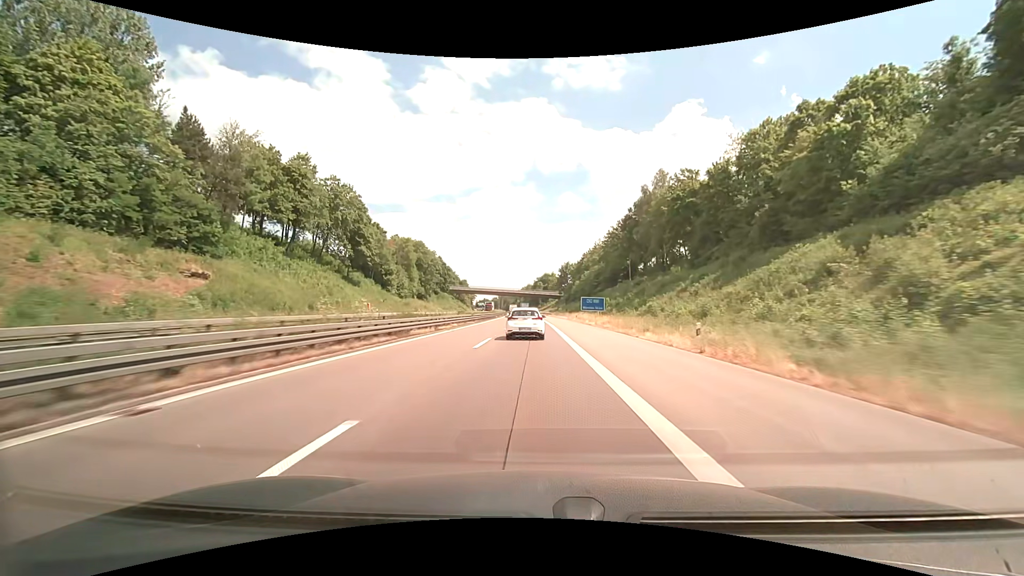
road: motorway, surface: asphalt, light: Day
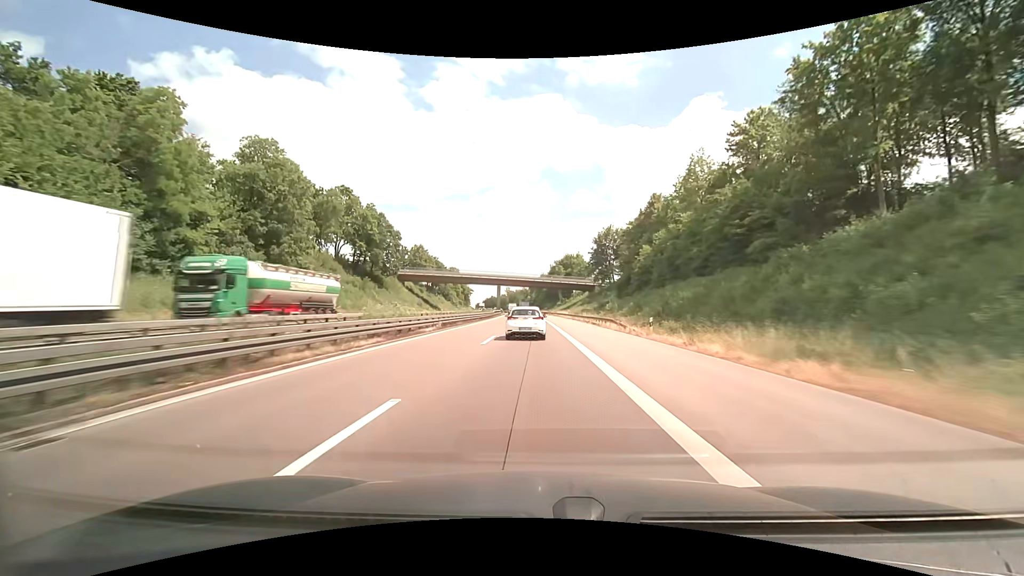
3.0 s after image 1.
(-1.2, +88.9) m; -2°
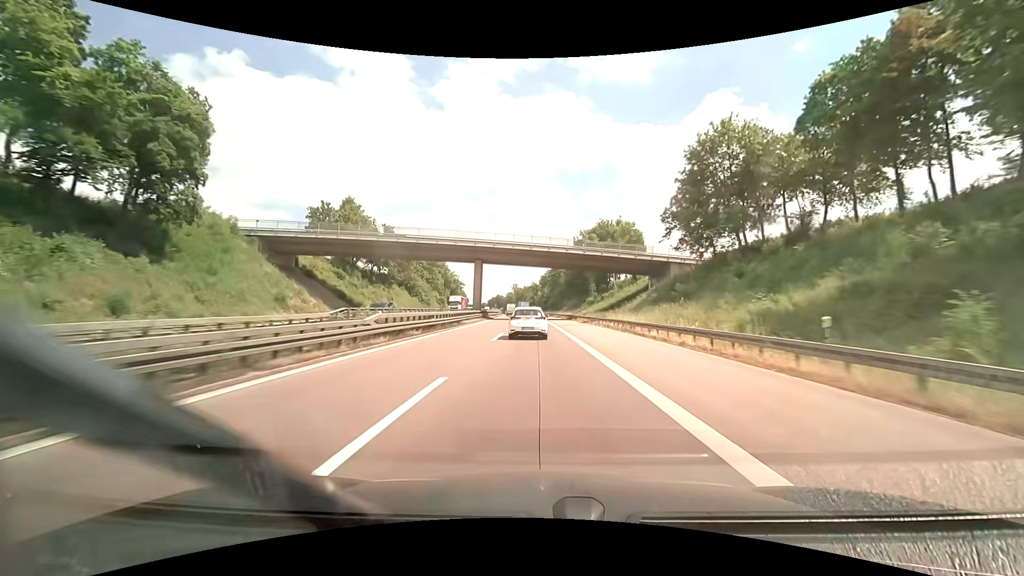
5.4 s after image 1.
(-1.1, +69.6) m; -1°
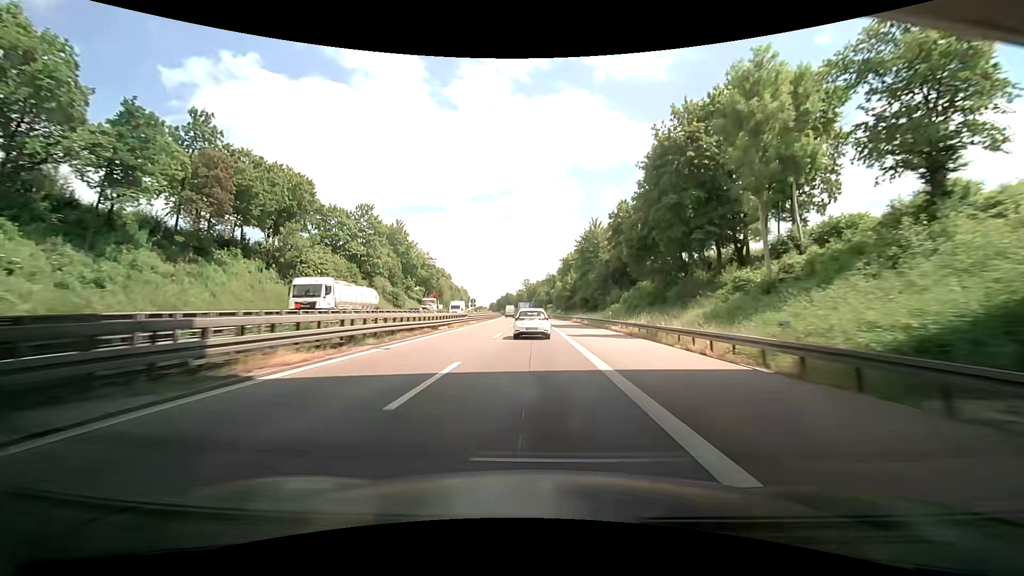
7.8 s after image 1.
(-0.8, +68.9) m; -1°
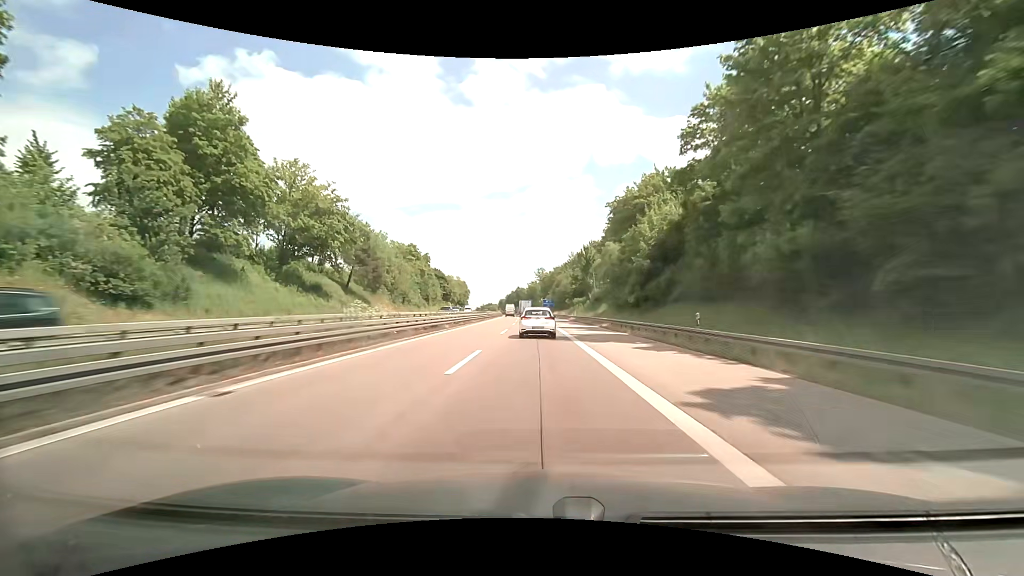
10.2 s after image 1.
(-2.1, +68.9) m; -2°
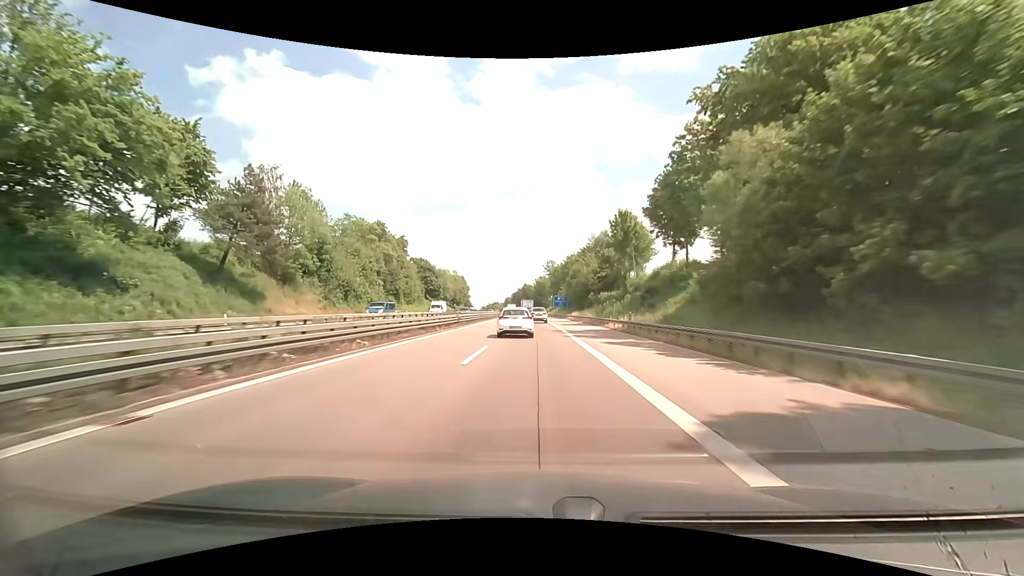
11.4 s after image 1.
(-0.3, +34.0) m; -1°
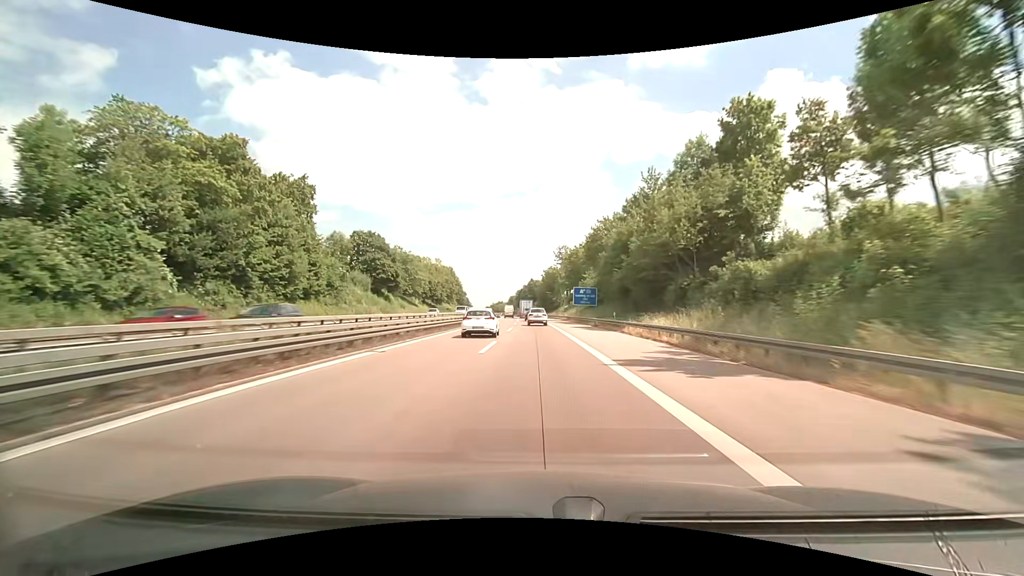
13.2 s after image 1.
(-0.4, +50.7) m; -1°
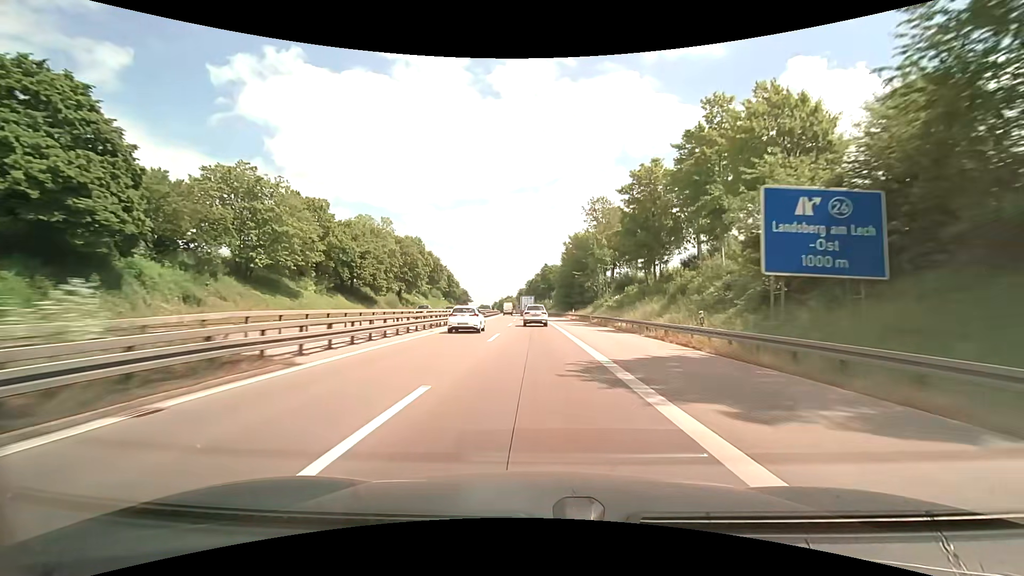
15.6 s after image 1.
(-0.9, +67.6) m; -2°
(0, +10) (0, +20) (0, +30) (0, +40) (-1, +50) (-1, +60) (-1, +70) (-2, +80) (-2, +90) (-2, +100) m
